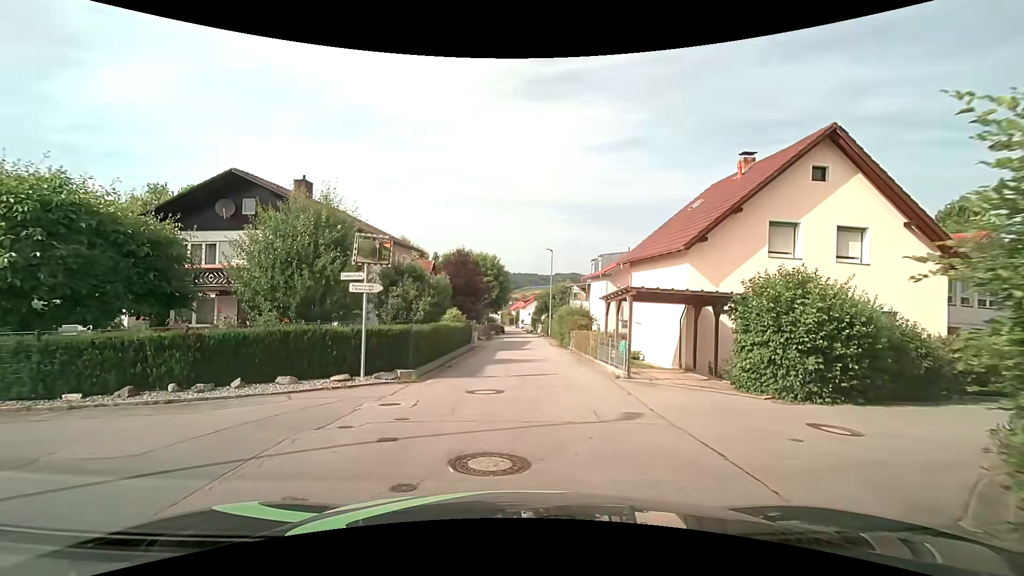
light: Day
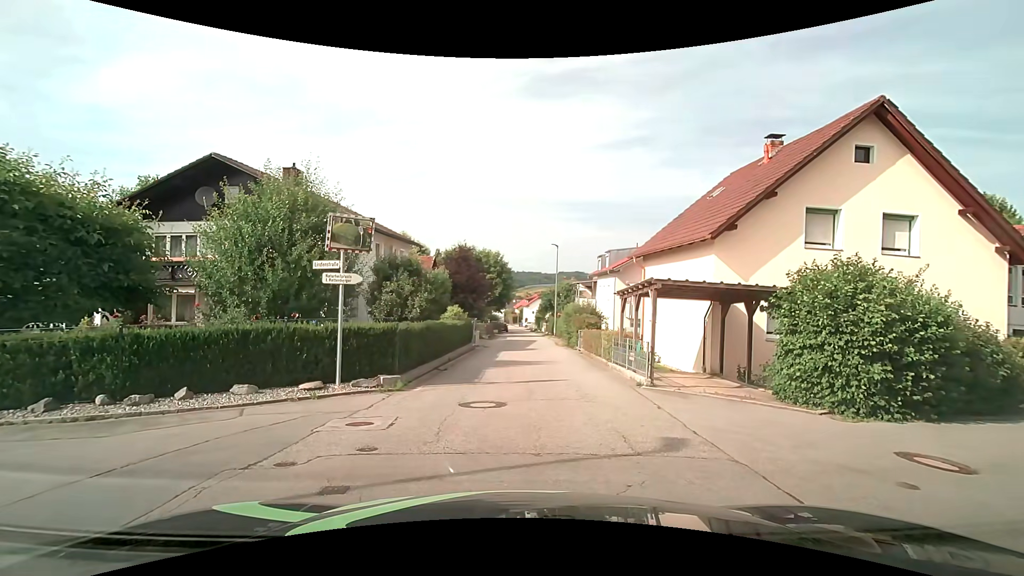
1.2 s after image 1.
(0.0, +1.5) m; -2°
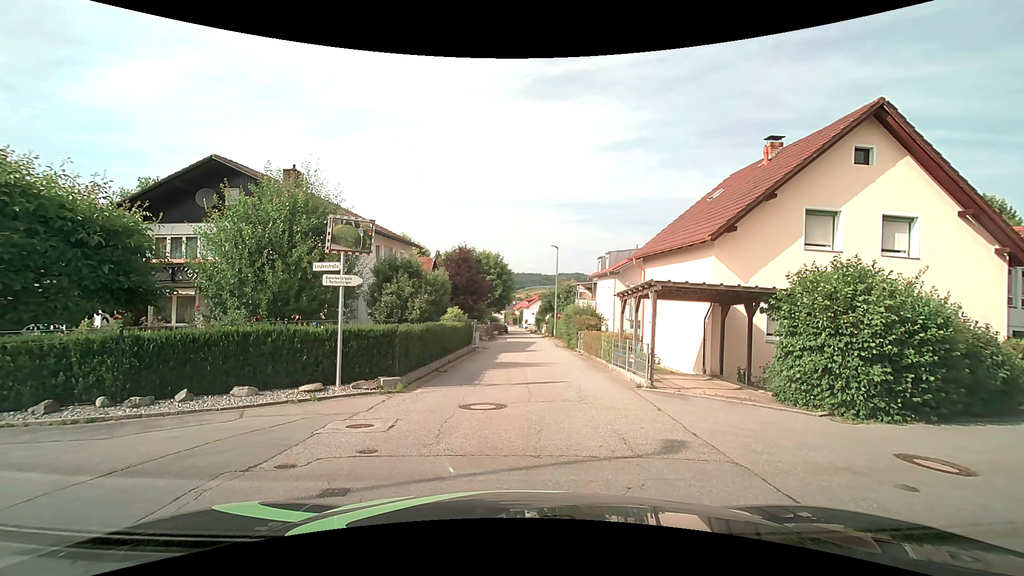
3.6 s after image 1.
(0.0, +0.1) m; 0°
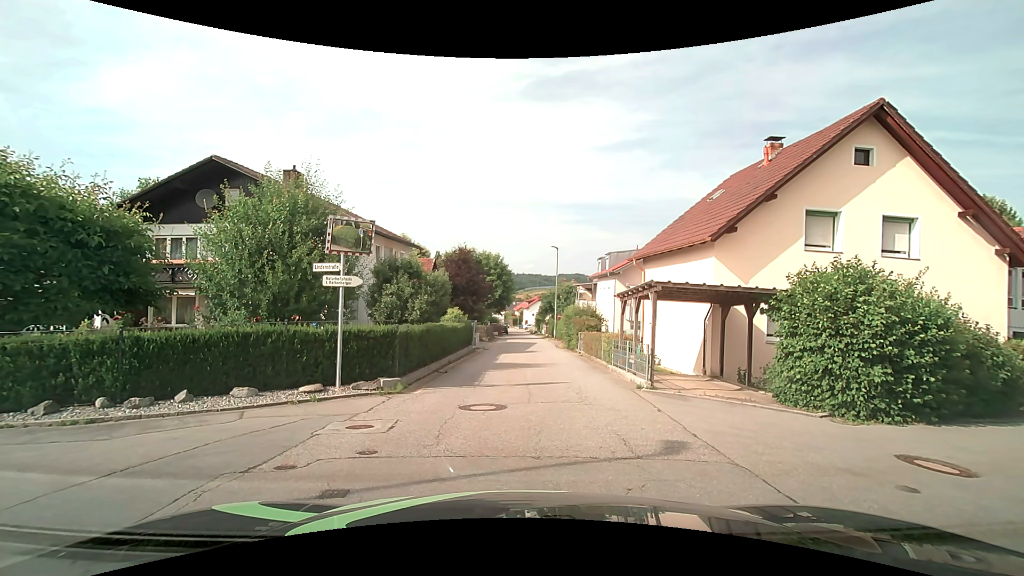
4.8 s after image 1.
(0.0, 0.0) m; 0°
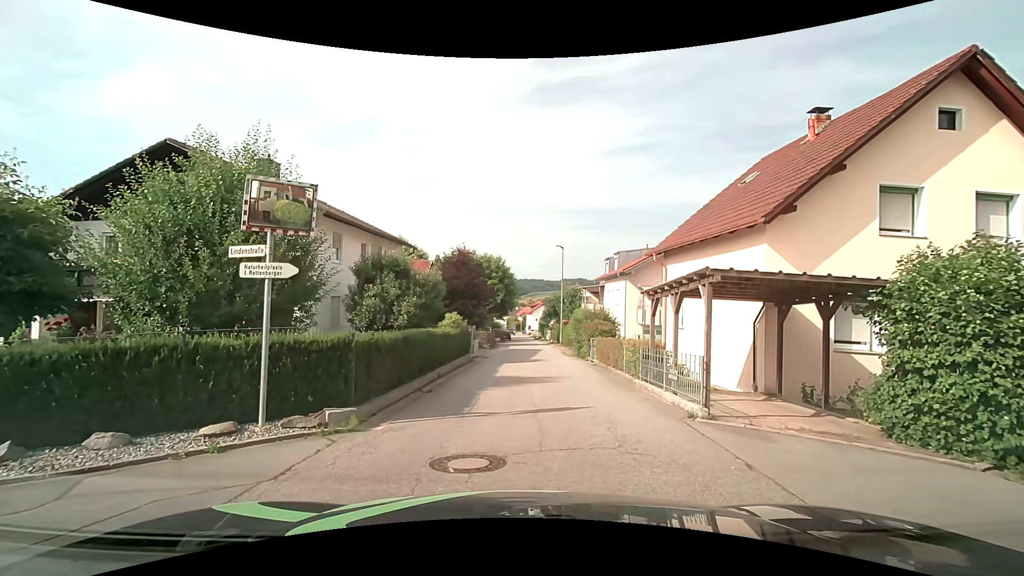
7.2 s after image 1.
(0.0, +3.2) m; +1°
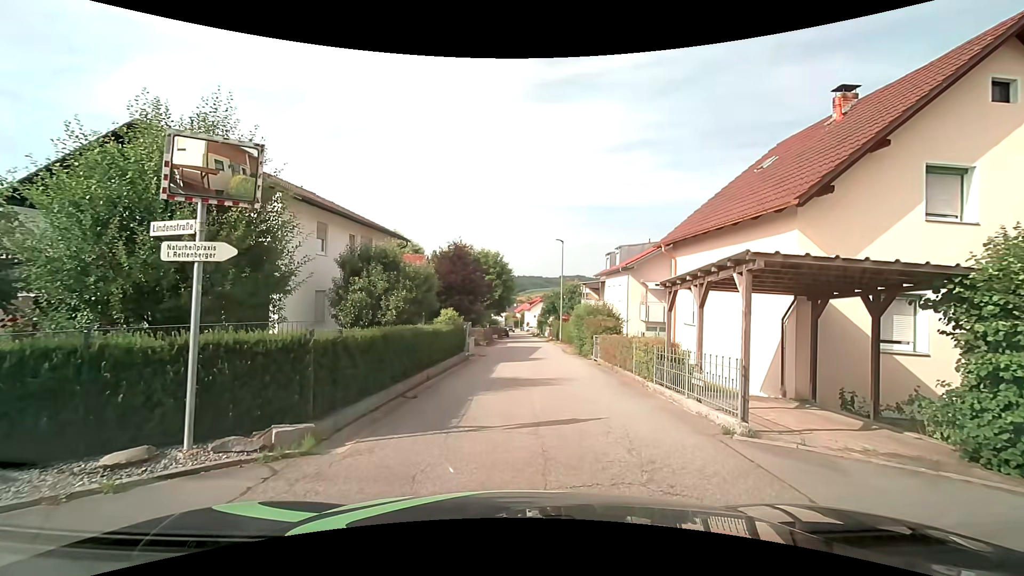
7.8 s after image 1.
(0.0, +1.5) m; 0°
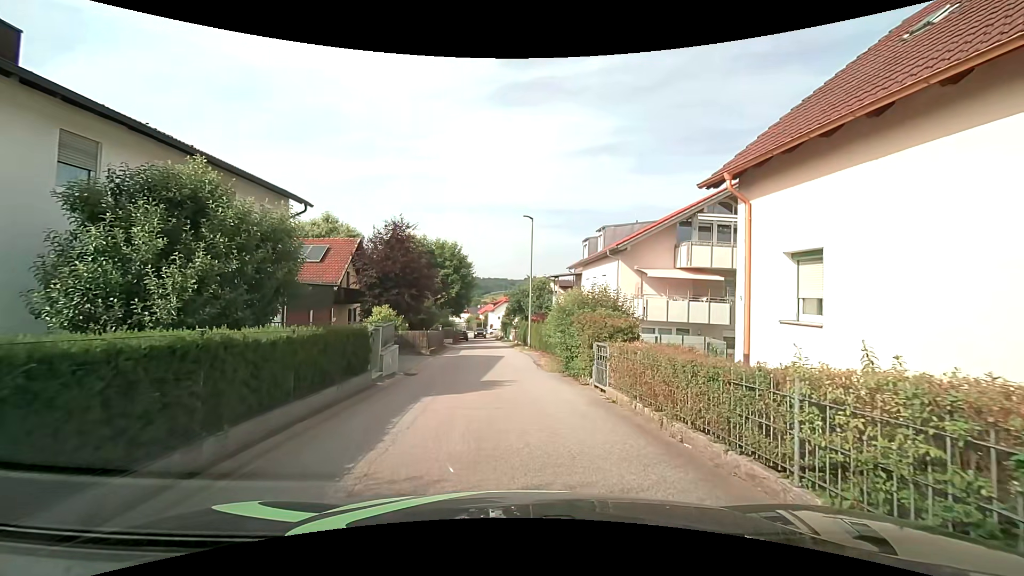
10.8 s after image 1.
(+0.4, +9.1) m; +4°
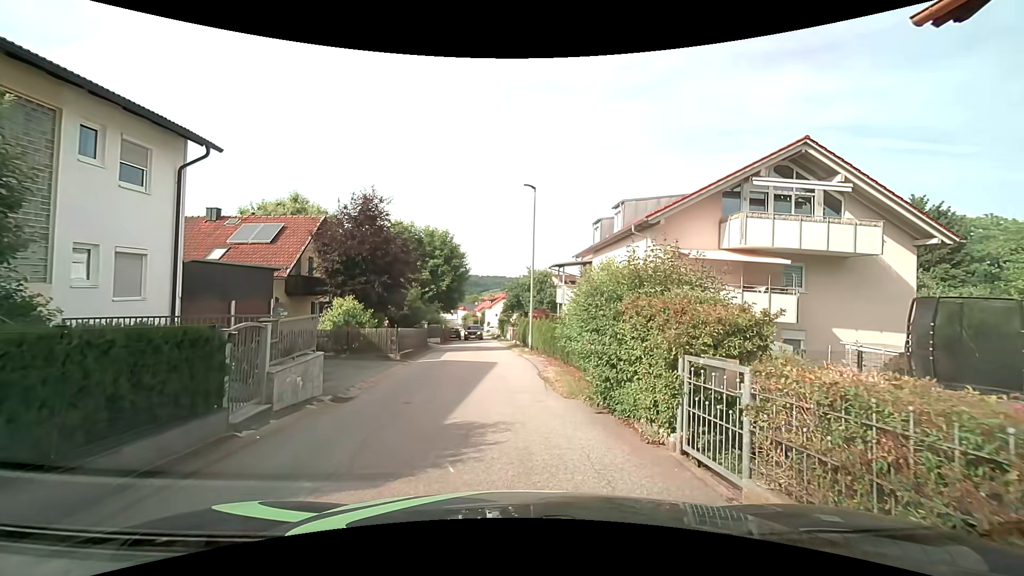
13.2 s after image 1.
(0.0, +6.2) m; -2°
